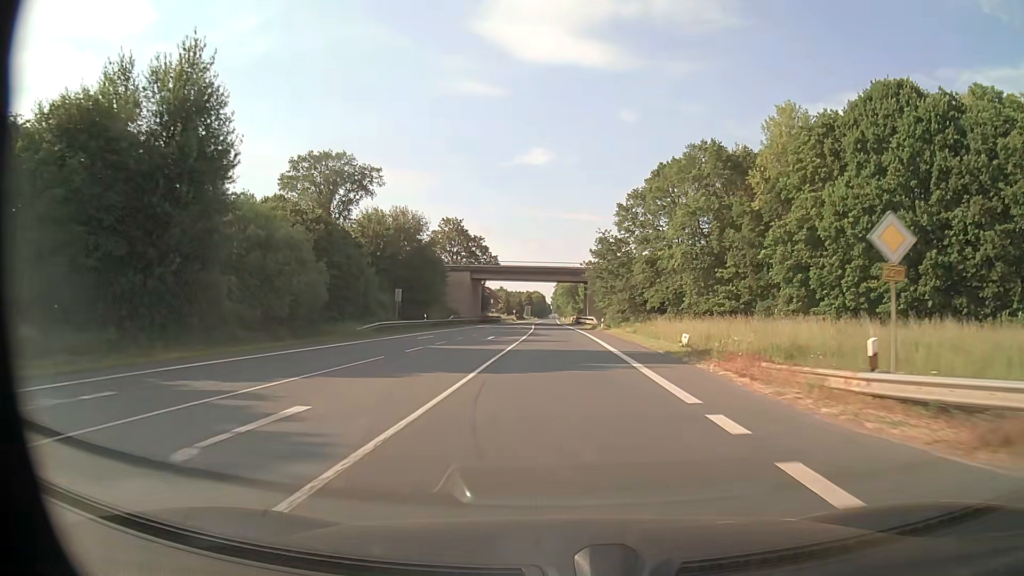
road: primary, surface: asphalt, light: Day
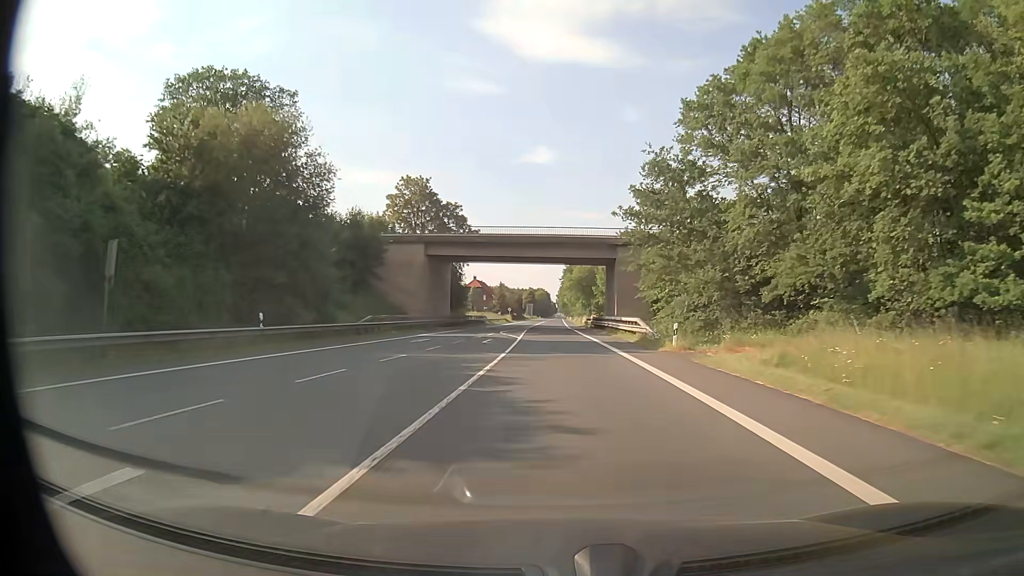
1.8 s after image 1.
(-0.2, +35.3) m; 0°
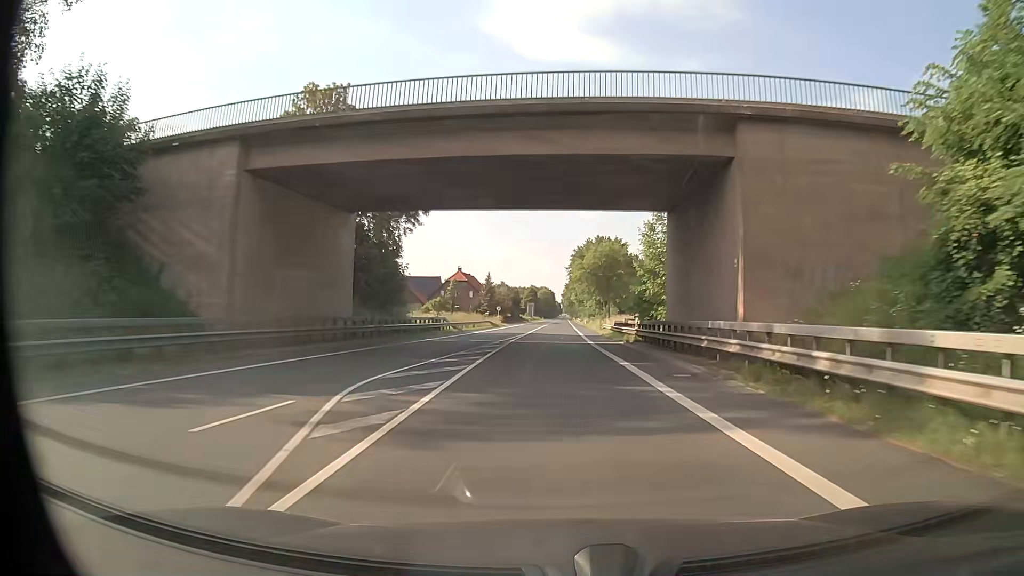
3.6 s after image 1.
(-0.2, +35.4) m; 0°
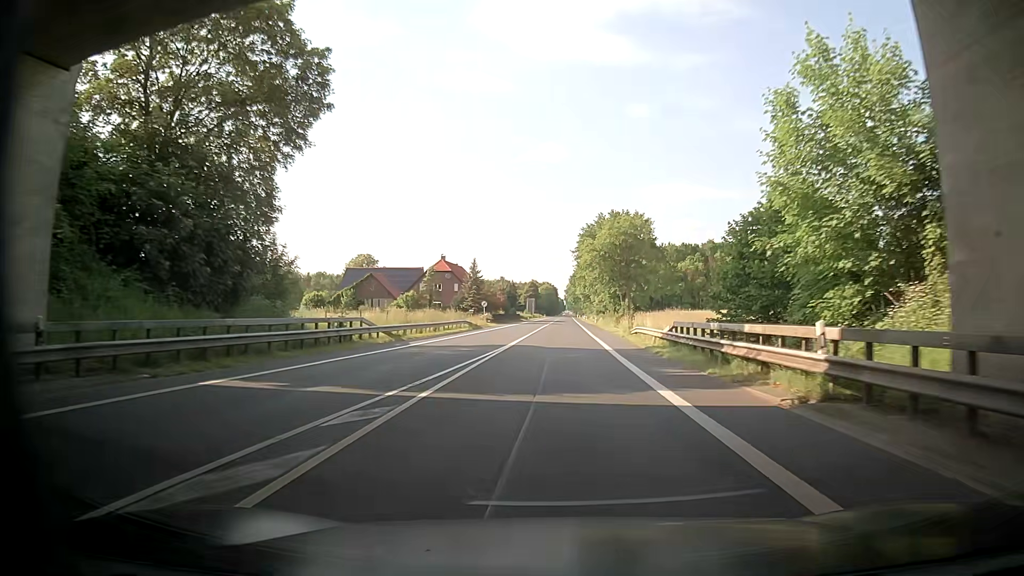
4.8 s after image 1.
(-0.1, +23.6) m; 0°
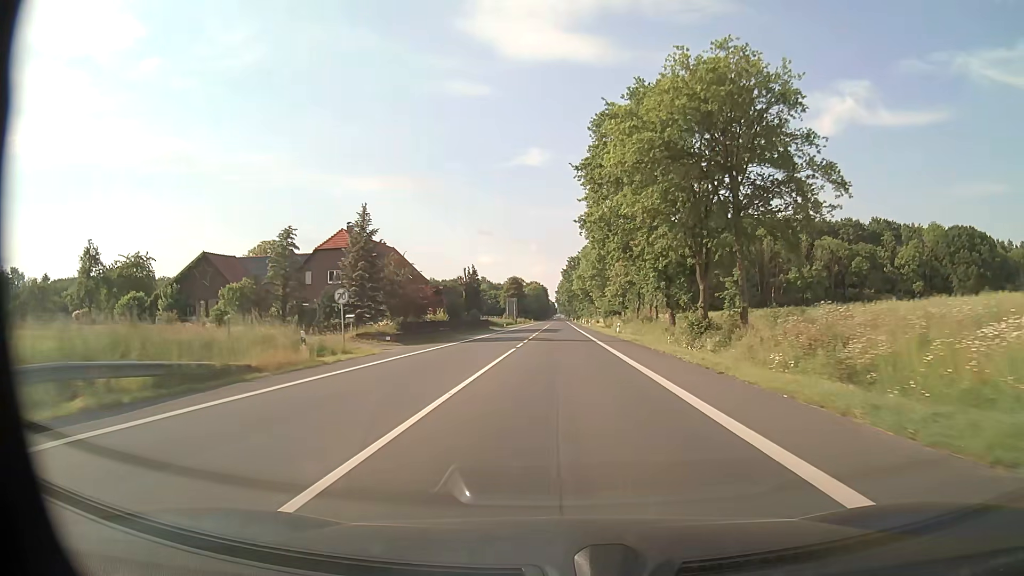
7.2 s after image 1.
(-0.6, +48.9) m; 0°
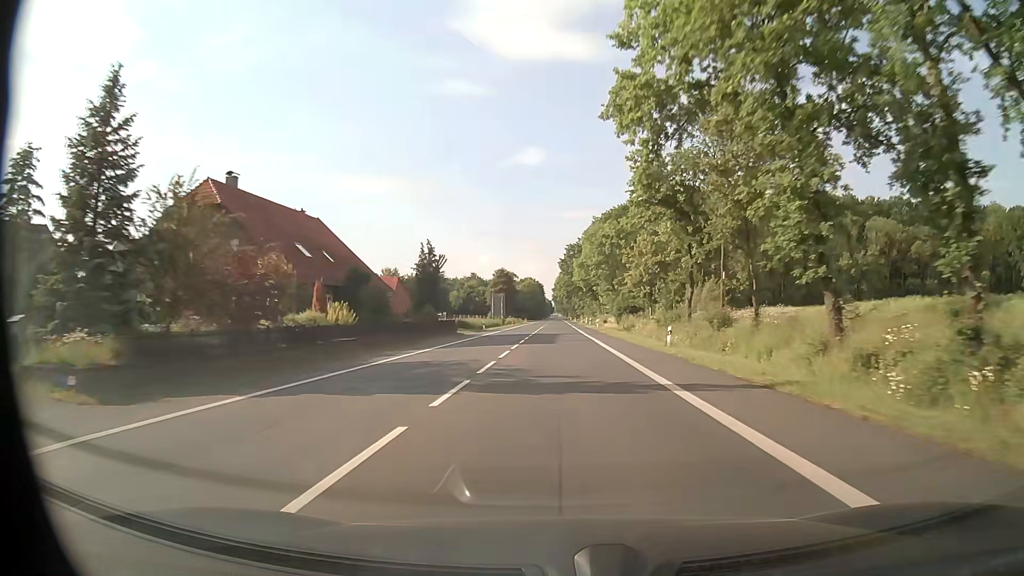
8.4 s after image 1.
(0.0, +26.5) m; 0°
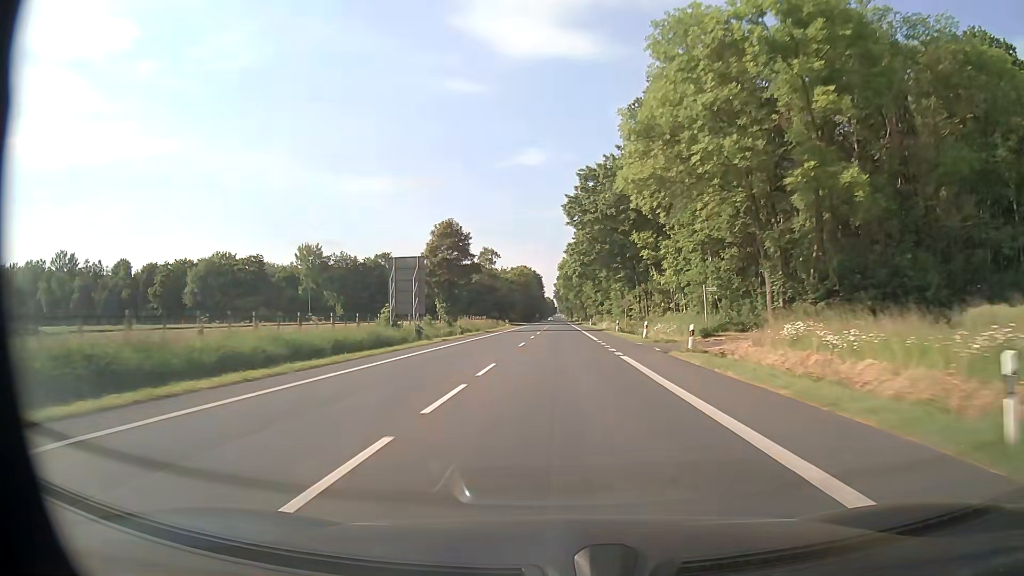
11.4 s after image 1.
(-0.1, +72.7) m; 0°
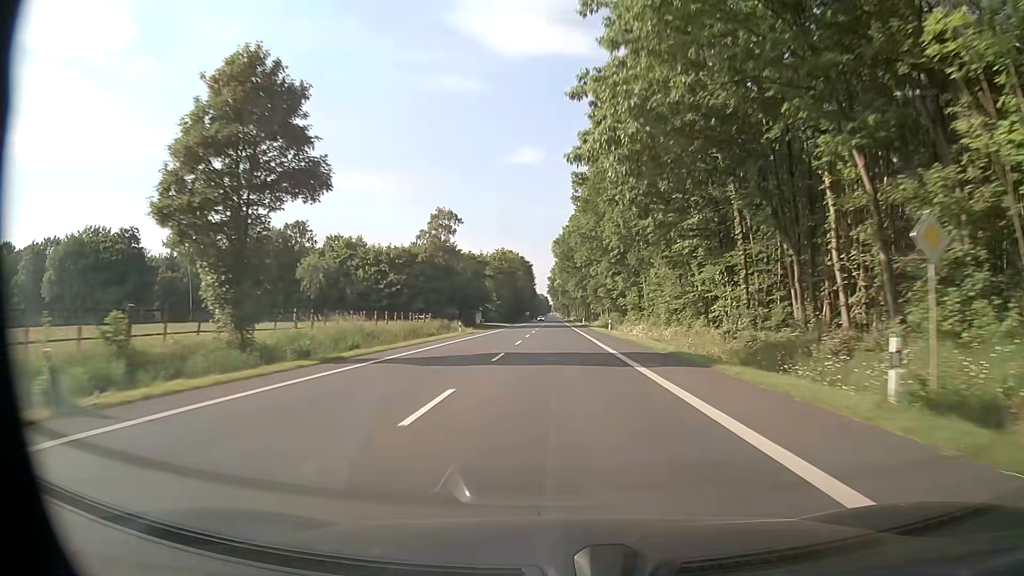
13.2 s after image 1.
(0.0, +47.7) m; 0°
(0, +10) (0, +20) (0, +30) (0, +40) (0, +50) (0, +60) (0, +70) (0, +80) (0, +90) (0, +100) m
